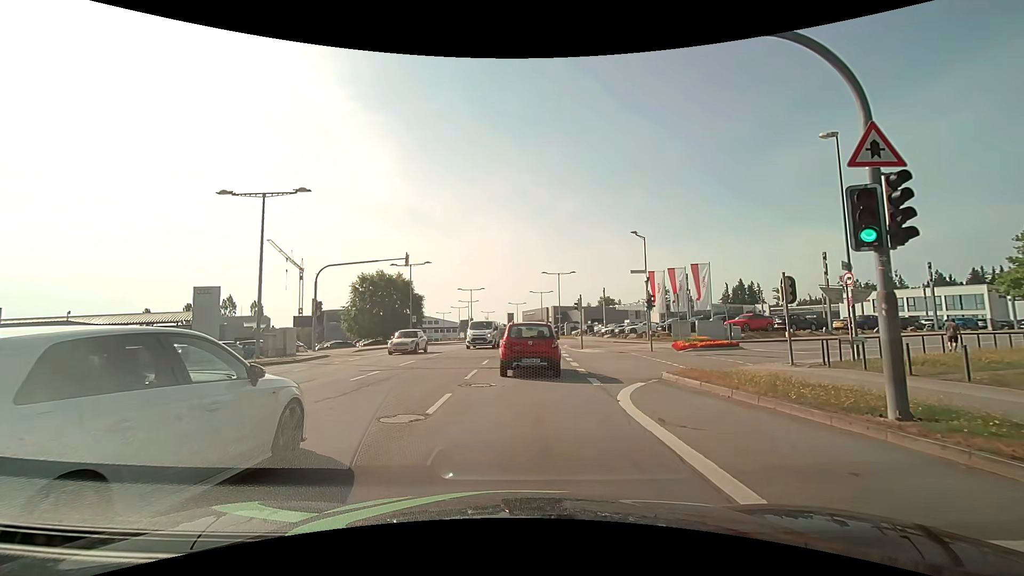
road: secondary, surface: asphalt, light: Day
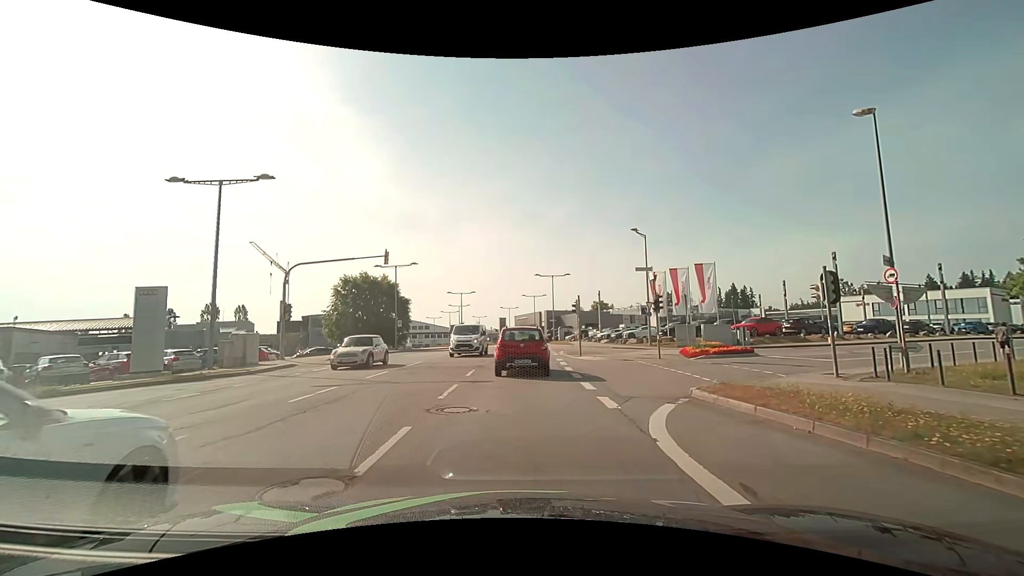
(+0.1, +3.3) m; +1°
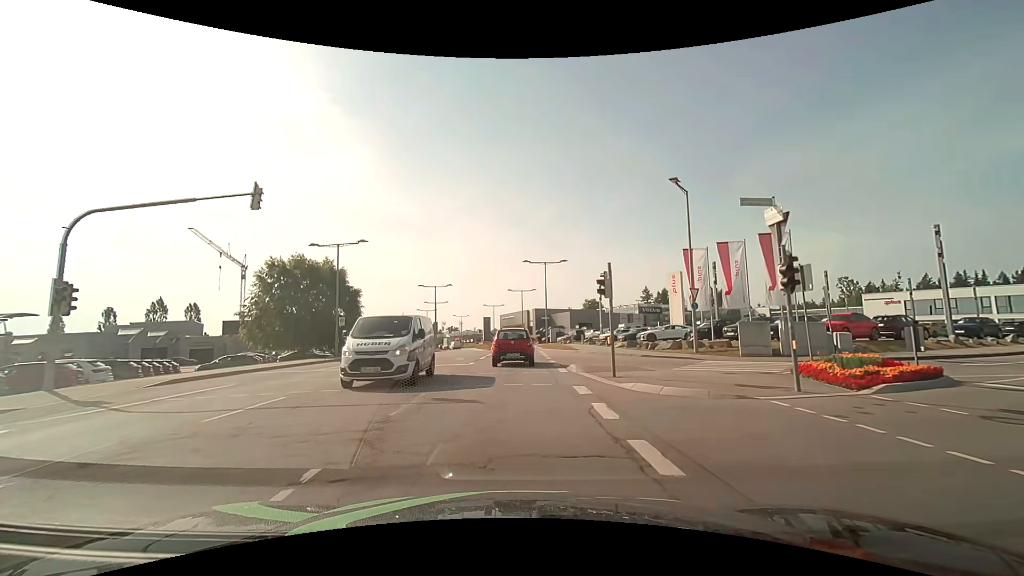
(+0.3, +13.8) m; +2°
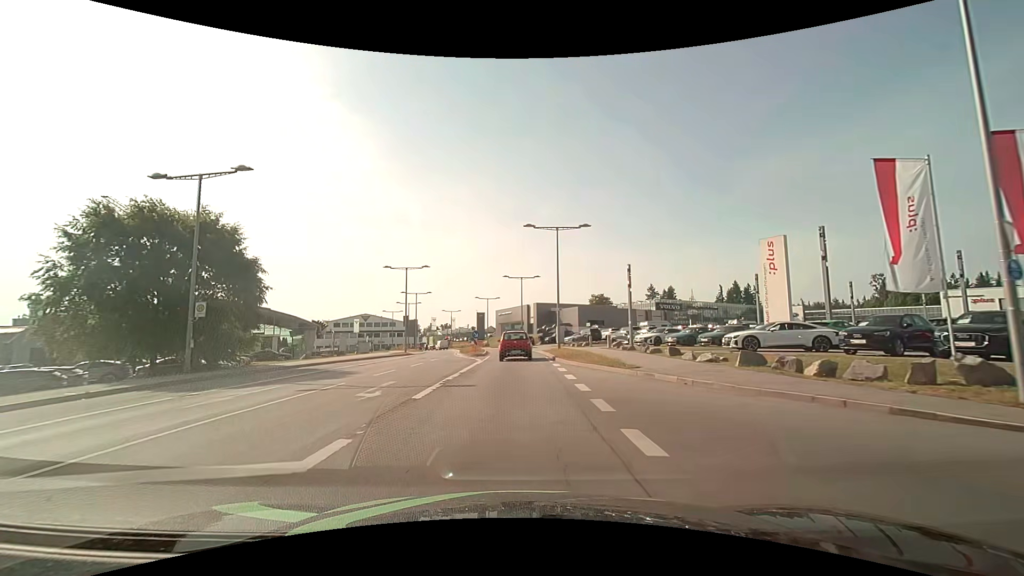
(+0.1, +17.8) m; 0°
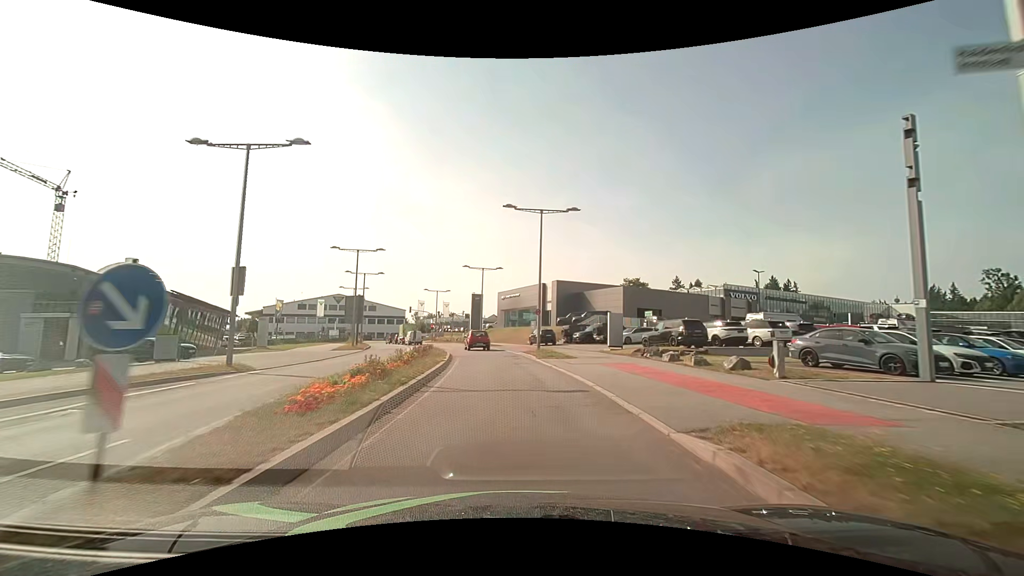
(-0.3, +32.9) m; -1°
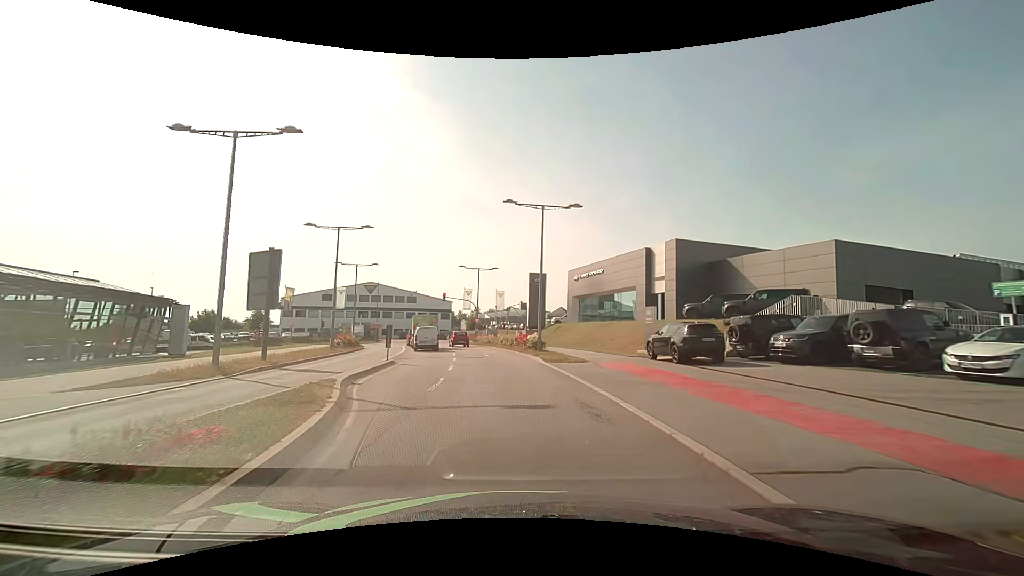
(-1.3, +28.6) m; -7°
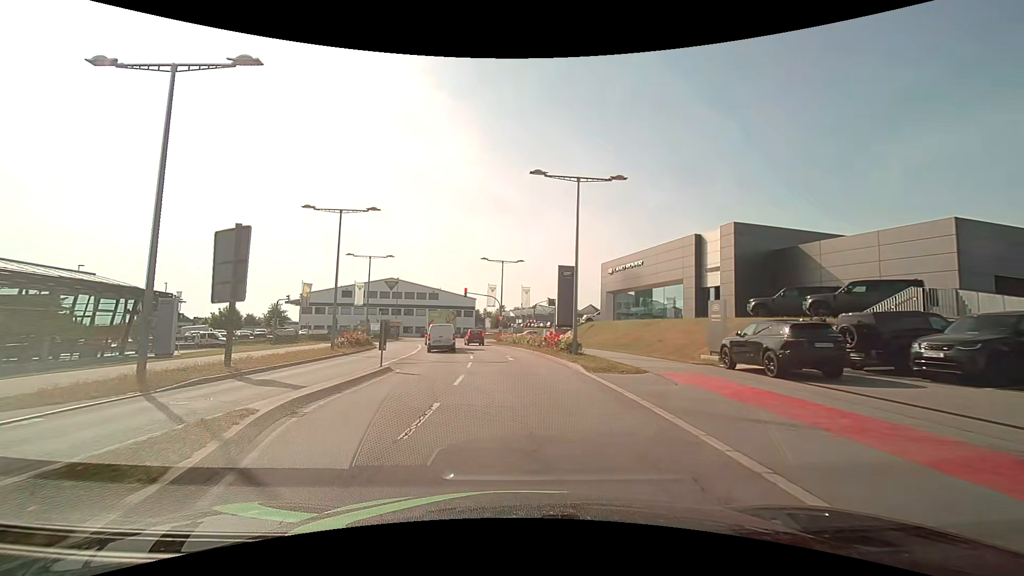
(-0.1, +5.2) m; -3°
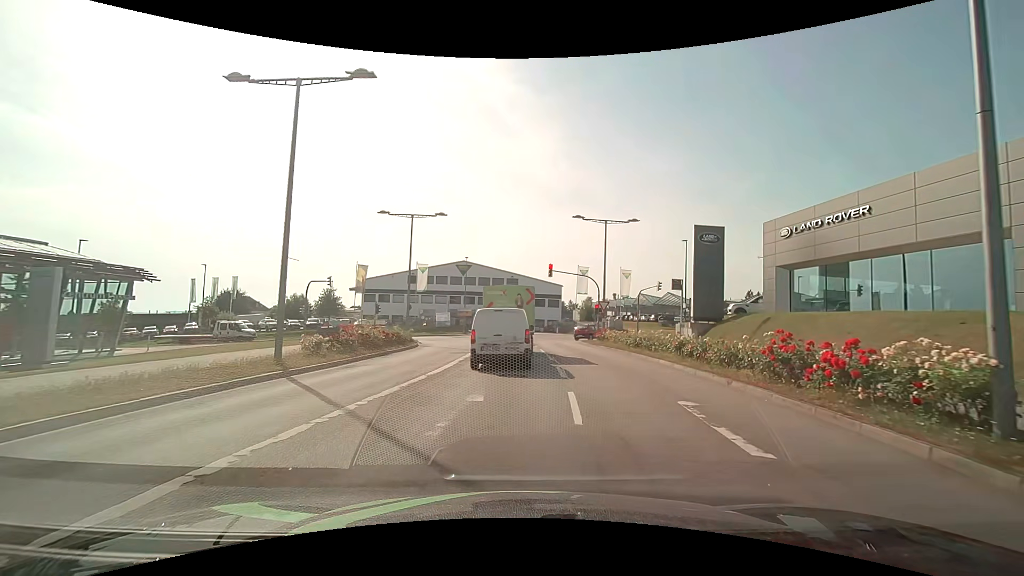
(-1.7, +17.0) m; -11°
(0, +10) (0, +20) (0, +30) (0, +40) (0, +50) (-3, +59) (-12, +65) (-21, +65) (-31, +65) (-41, +64) m
